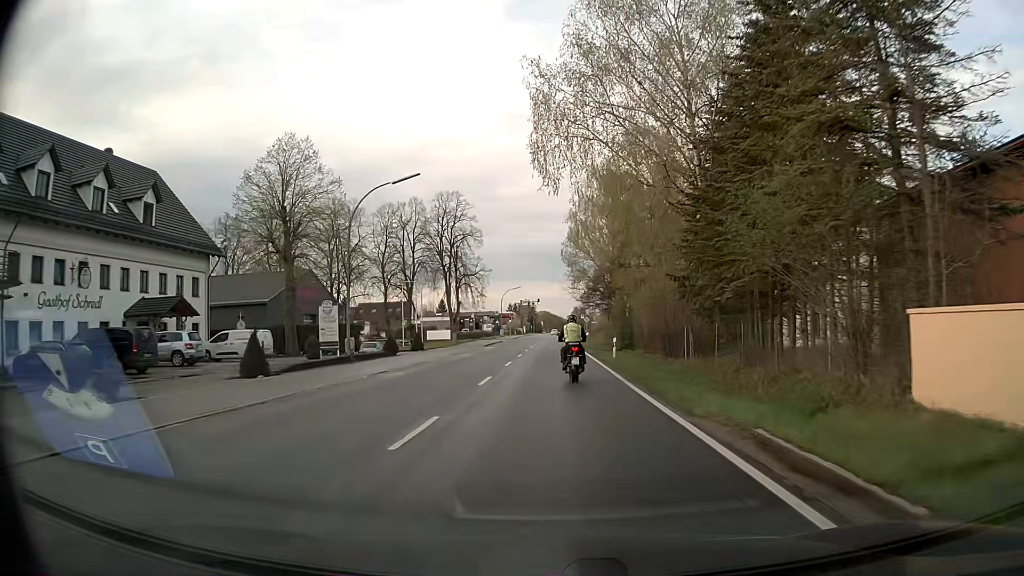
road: secondary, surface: asphalt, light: Day
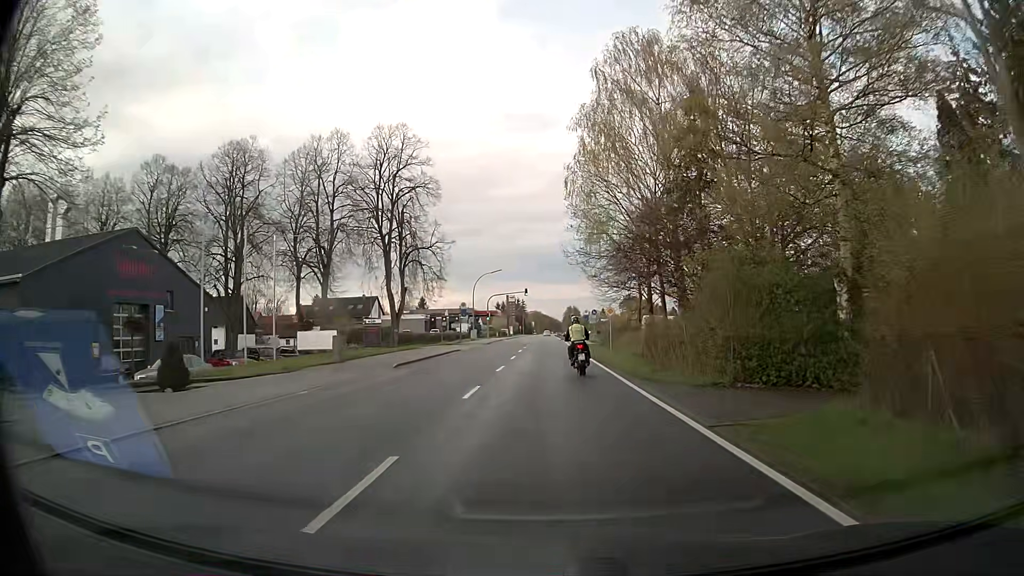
(-0.2, +30.5) m; 0°
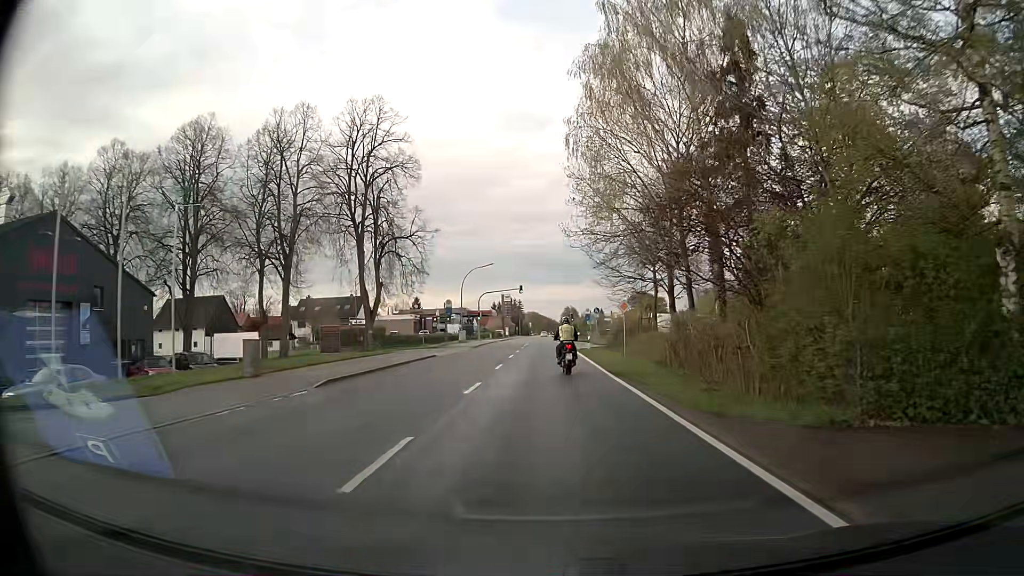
(0.0, +7.8) m; 0°
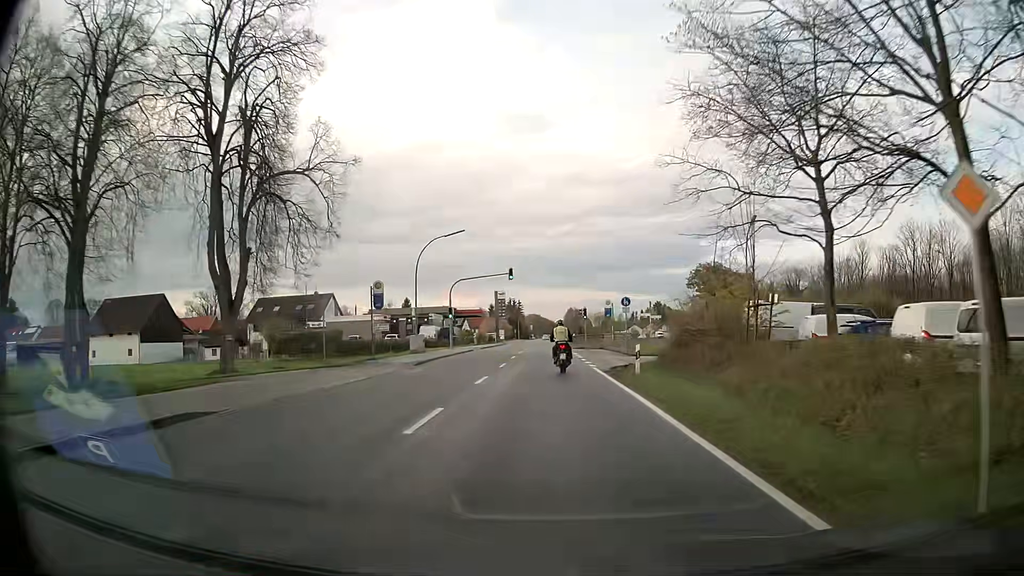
(+0.1, +23.8) m; 0°
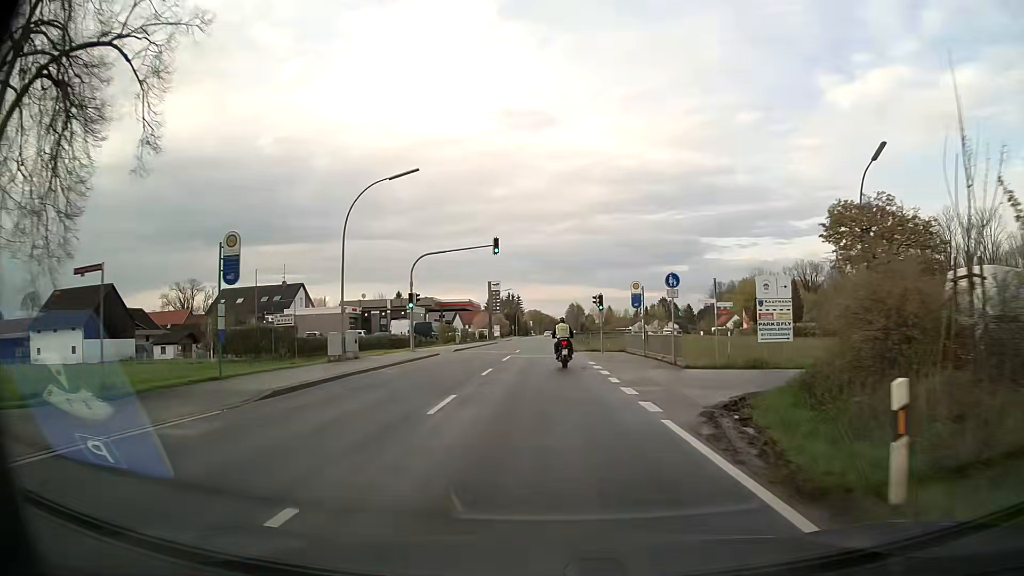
(0.0, +15.8) m; 0°
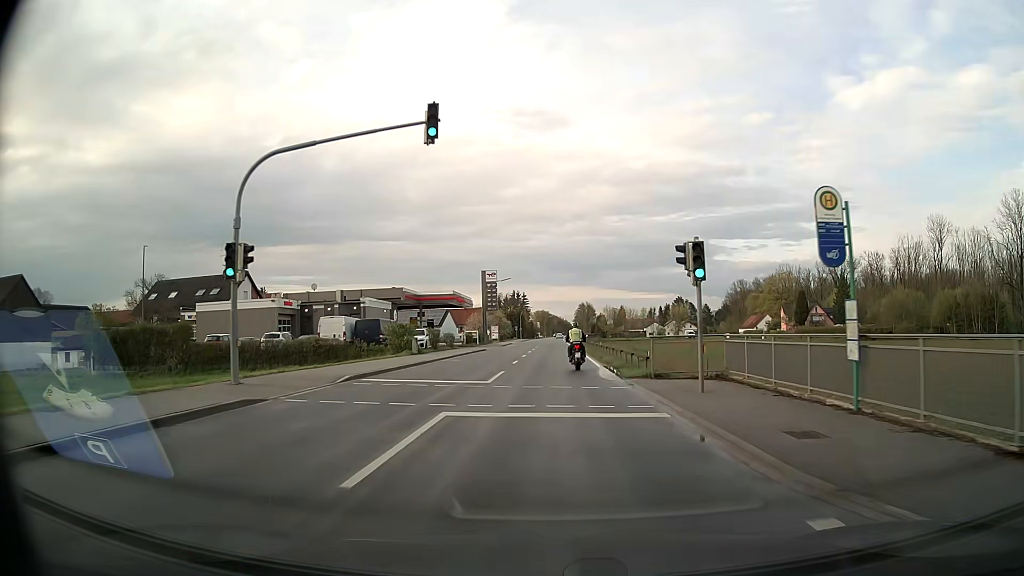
(-0.2, +23.4) m; -1°
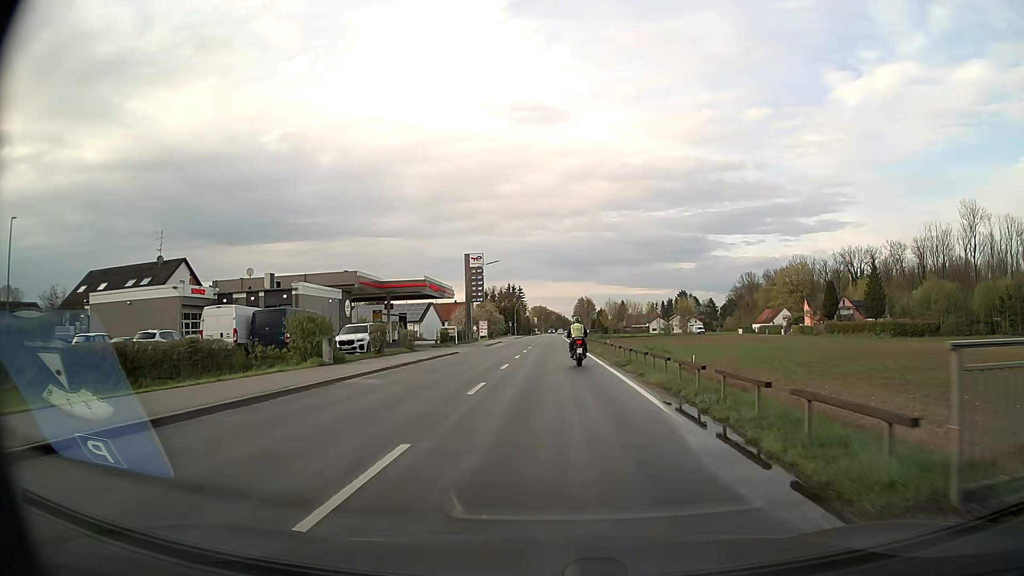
(0.0, +15.7) m; 0°
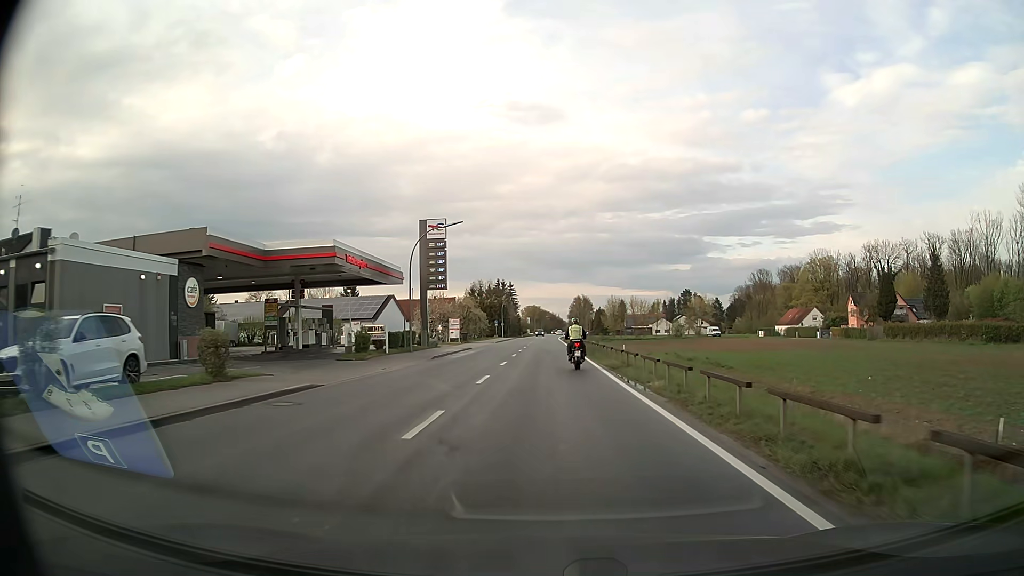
(0.0, +23.6) m; 0°
(0, +10) (0, +20) (0, +30) (0, +40) (0, +50) (0, +60) (0, +70) (0, +80) (0, +90) (0, +100) m
